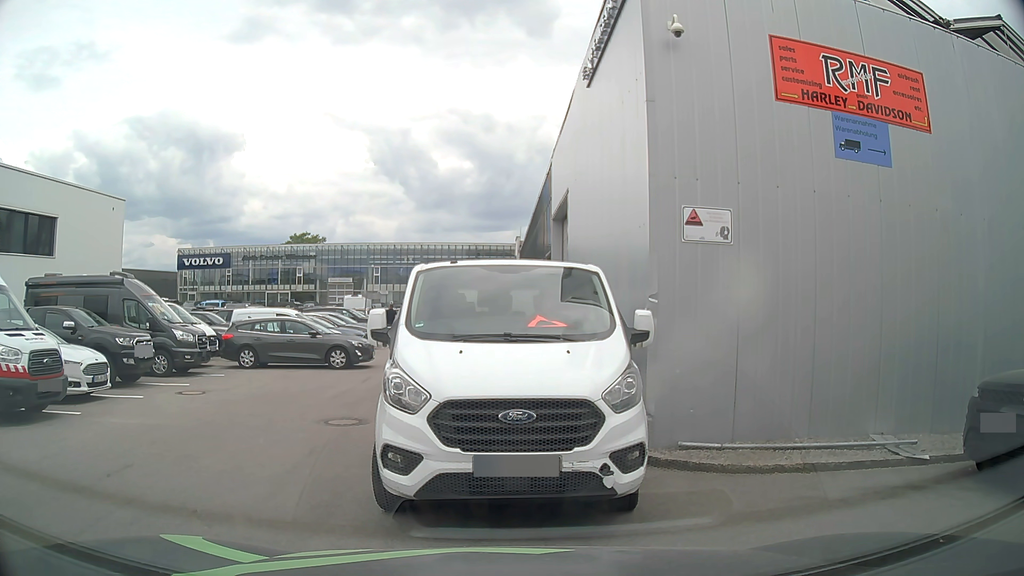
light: Day
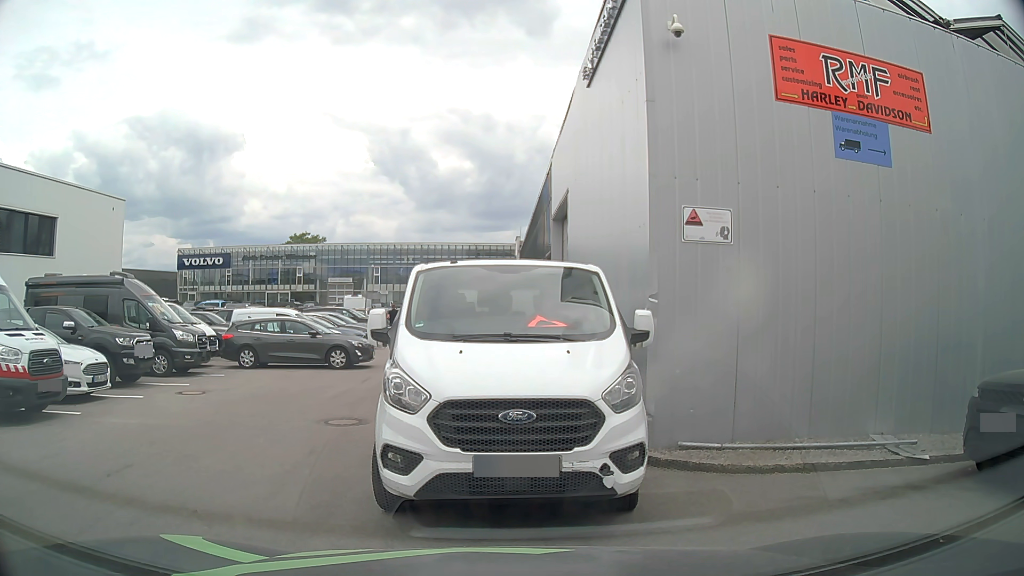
(0.0, 0.0) m; 0°
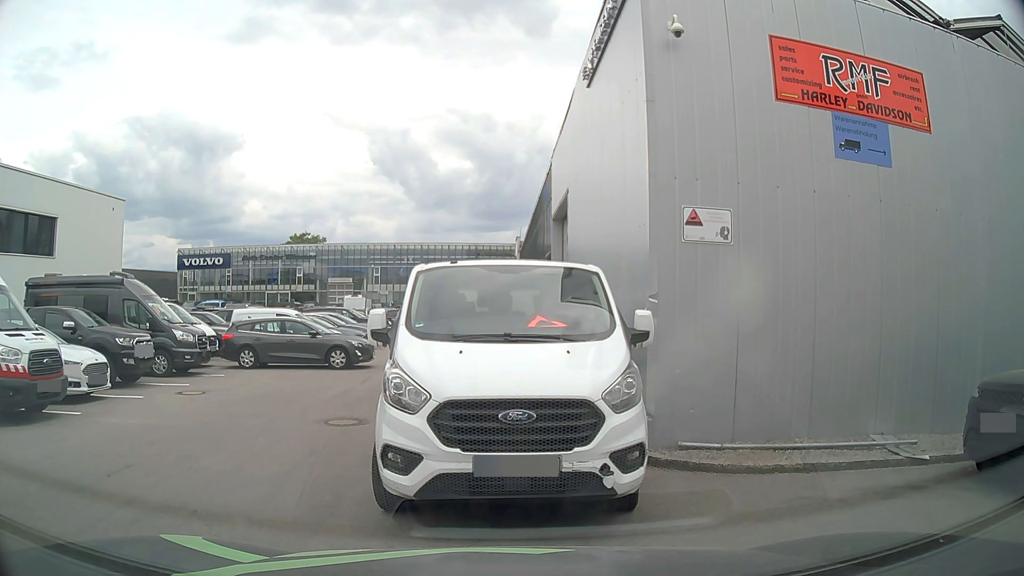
(0.0, 0.0) m; 0°
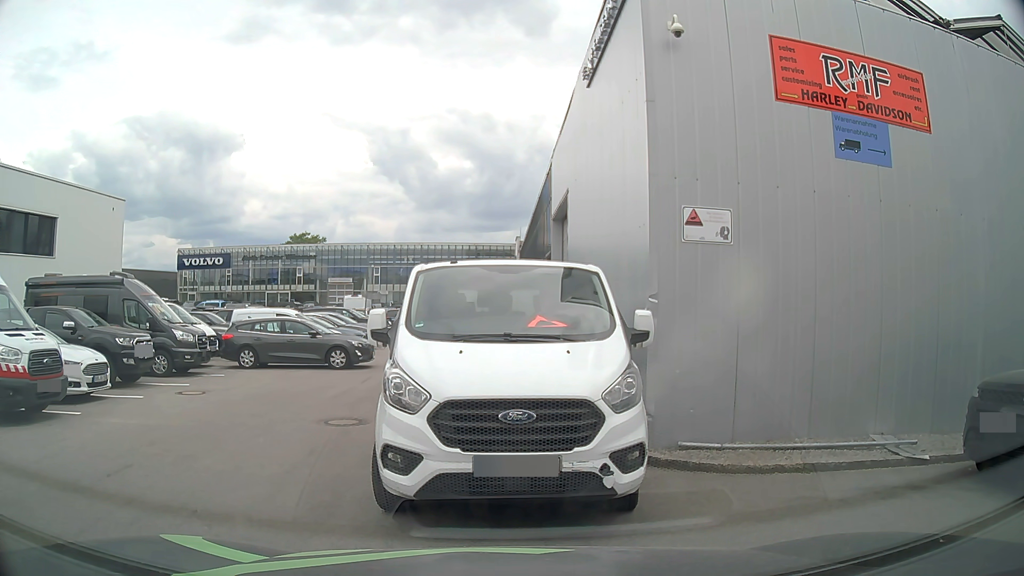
(0.0, 0.0) m; 0°
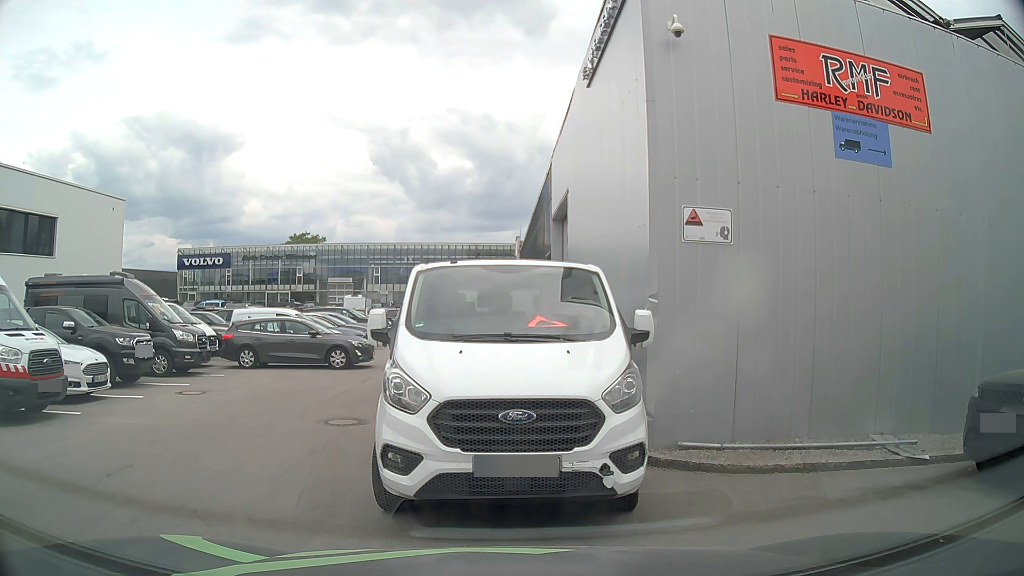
(0.0, 0.0) m; 0°
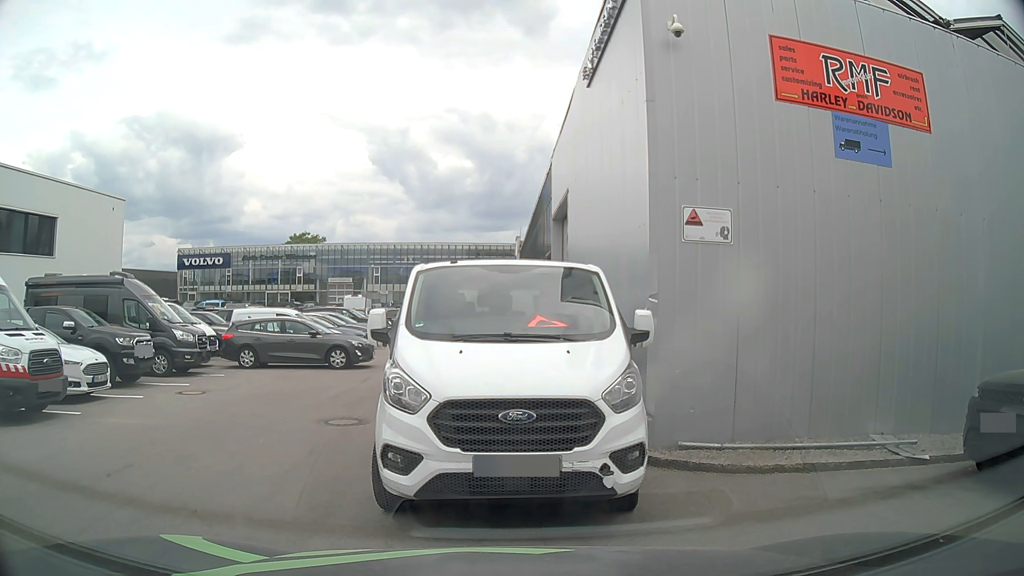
(0.0, 0.0) m; 0°
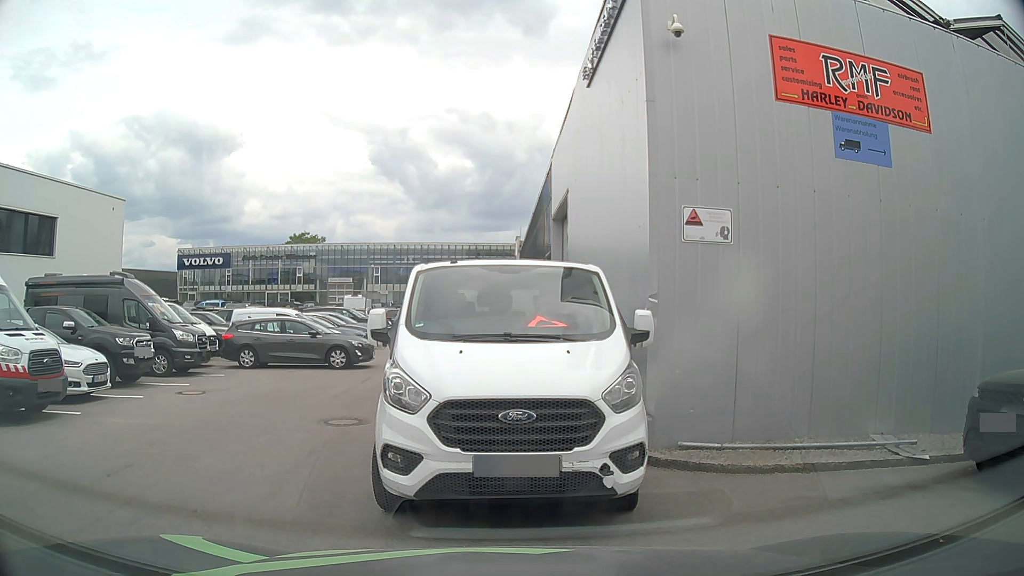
(0.0, 0.0) m; 0°
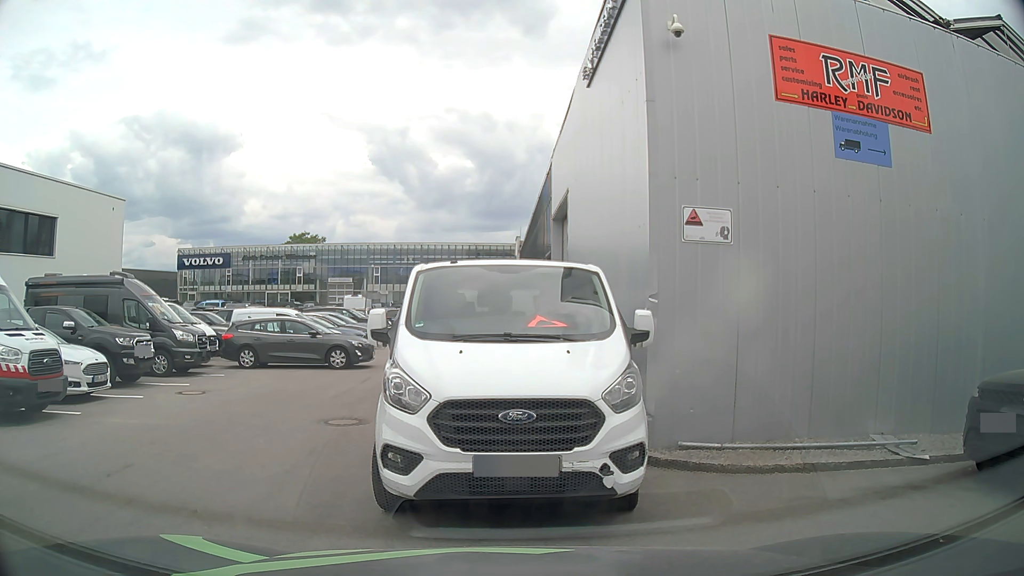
(0.0, 0.0) m; 0°
